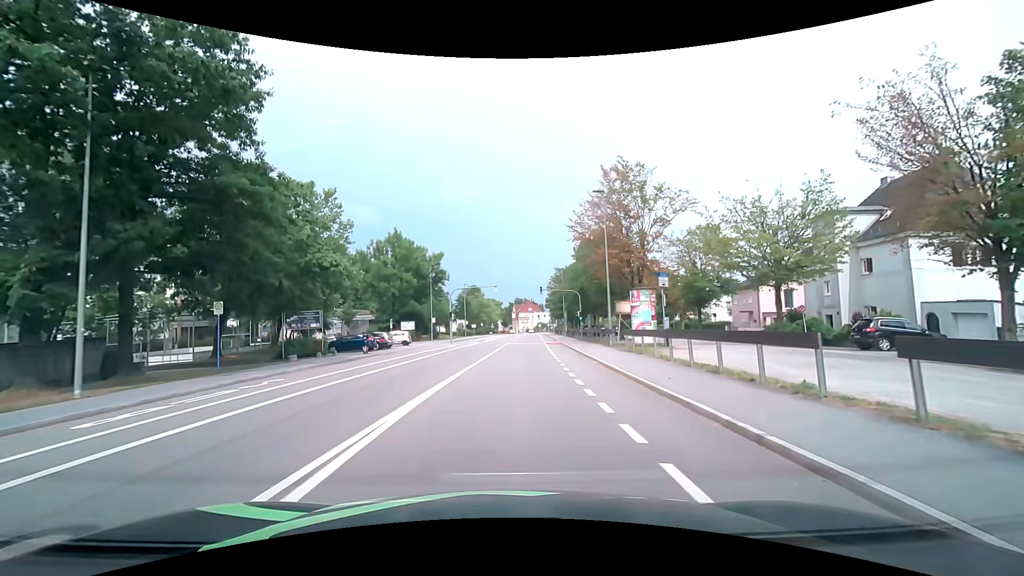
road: tertiary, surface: asphalt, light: Day
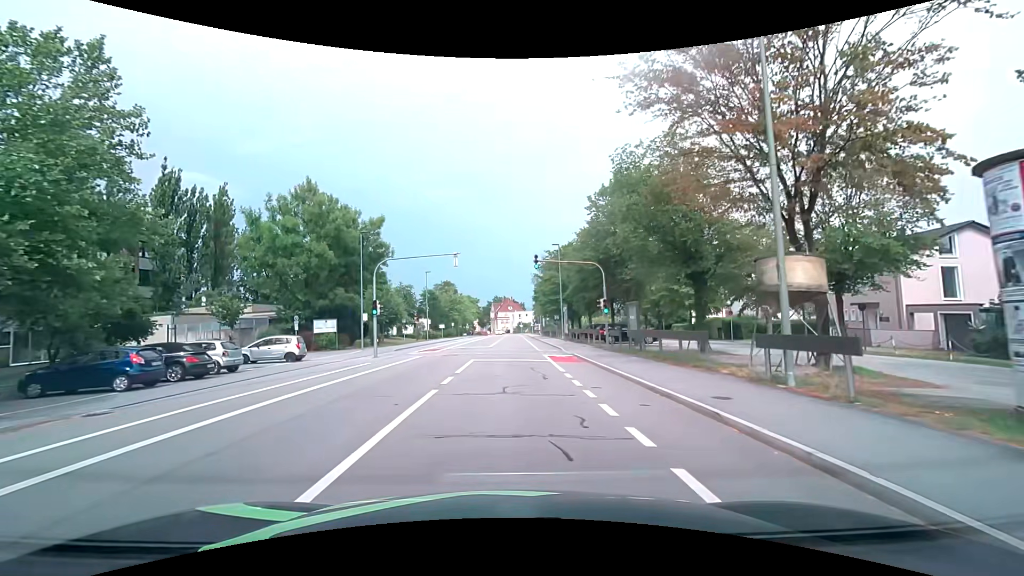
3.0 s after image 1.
(+0.4, +22.7) m; +1°
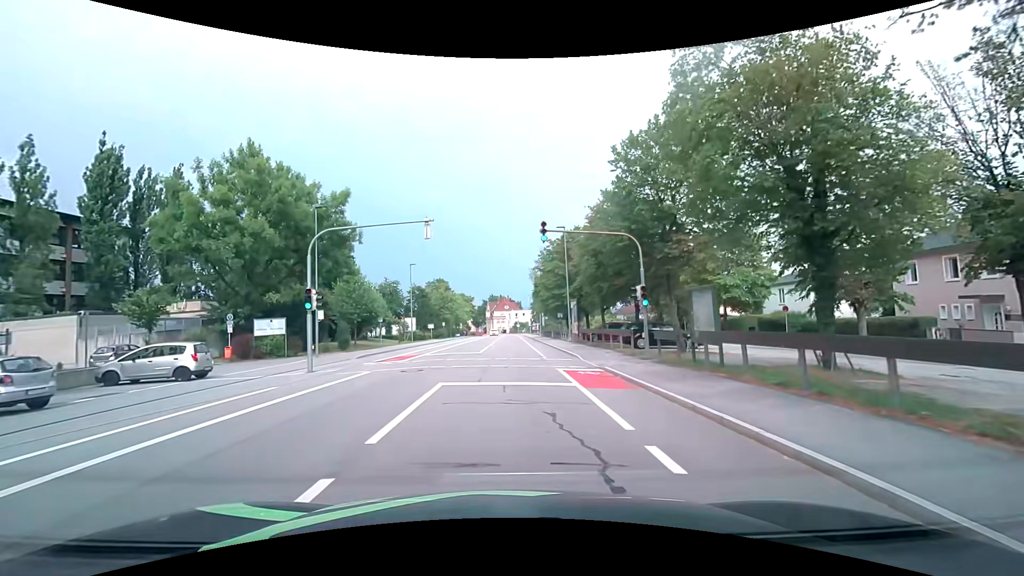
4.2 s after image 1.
(+0.2, +9.1) m; +2°
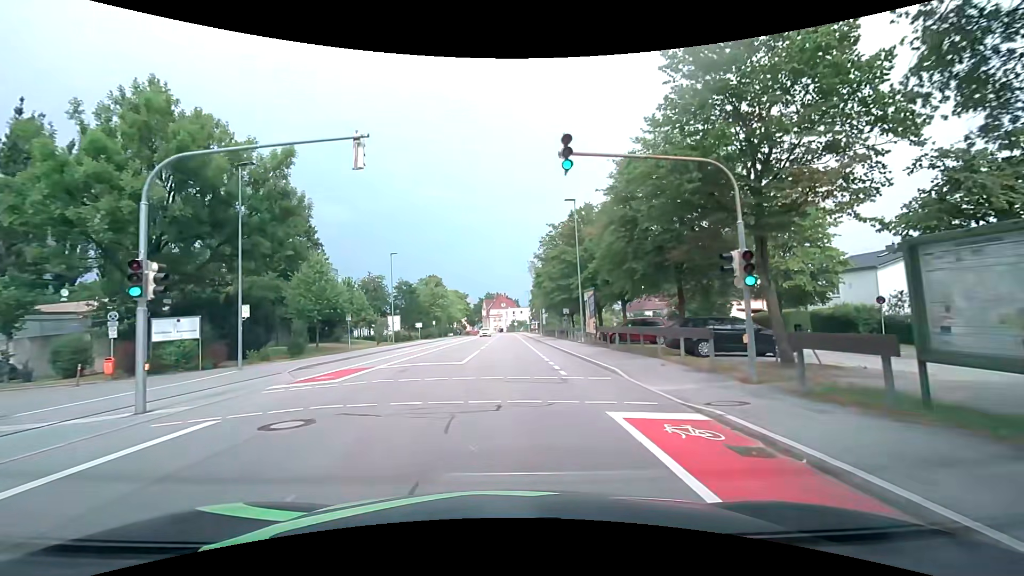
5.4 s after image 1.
(0.0, +9.0) m; 0°
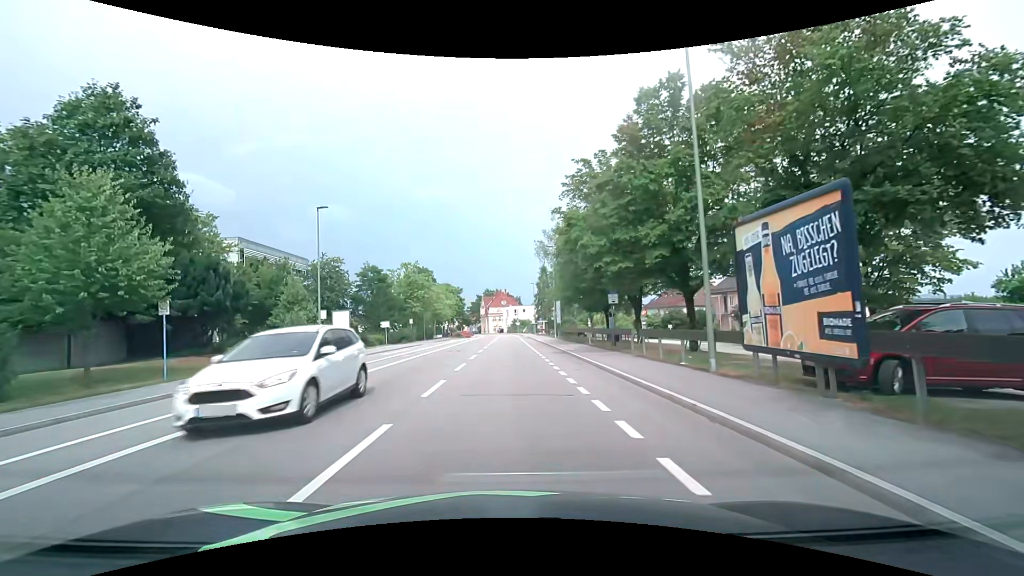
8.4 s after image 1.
(0.0, +22.0) m; 0°
(0, +10) (0, +20) (0, +30) (0, +40) (0, +50) (0, +60) (+1, +70) (+1, +80) (+1, +90) (+1, +100) m
